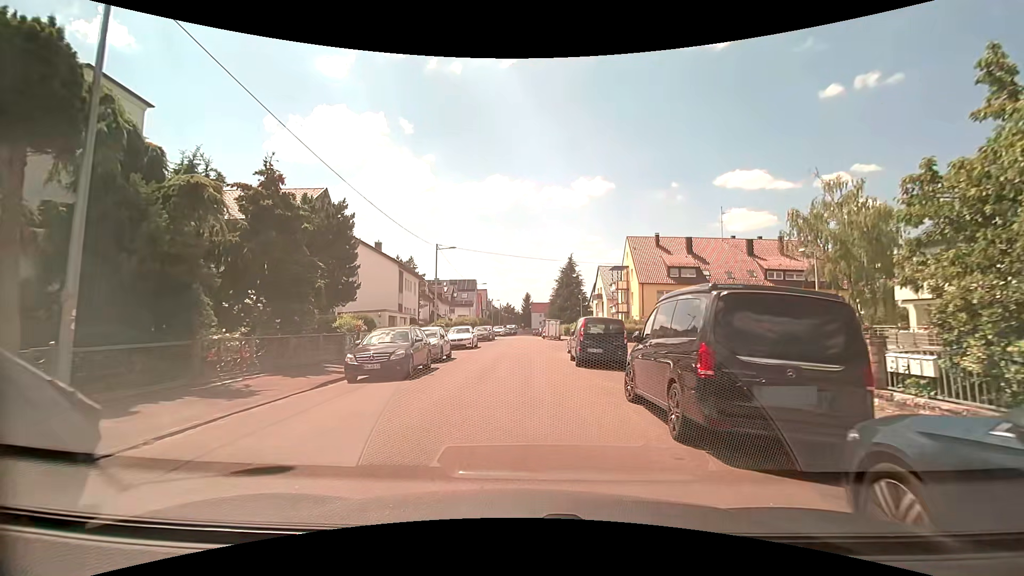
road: tertiary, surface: asphalt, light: Day
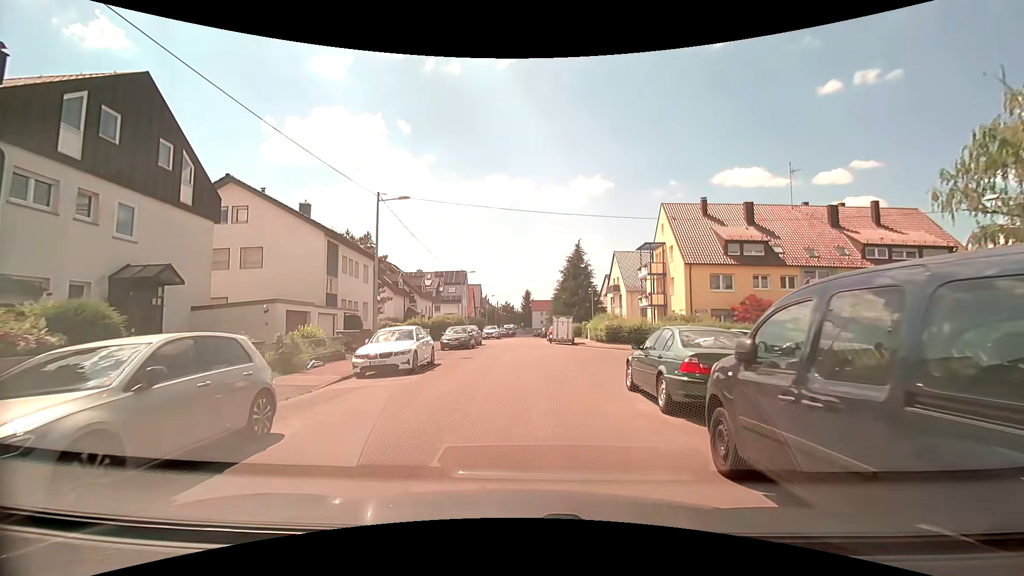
(-0.2, +16.0) m; -1°
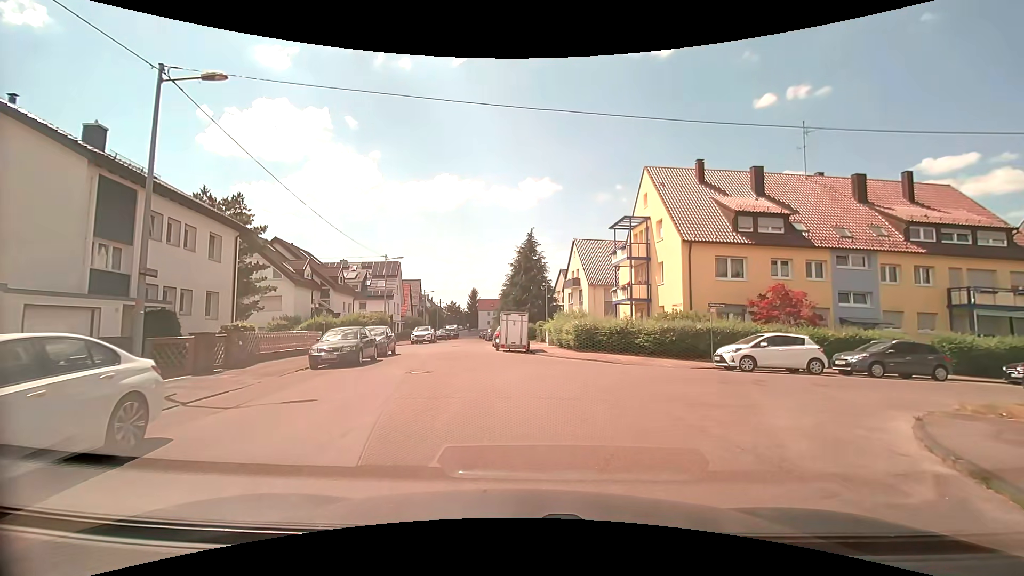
(+0.5, +11.6) m; +6°
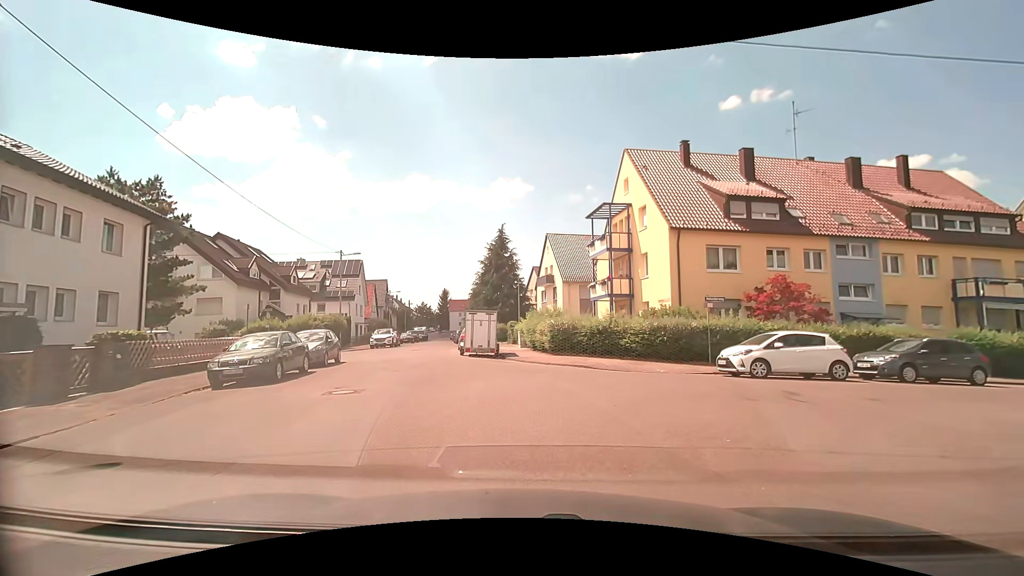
(+0.1, +3.6) m; +5°
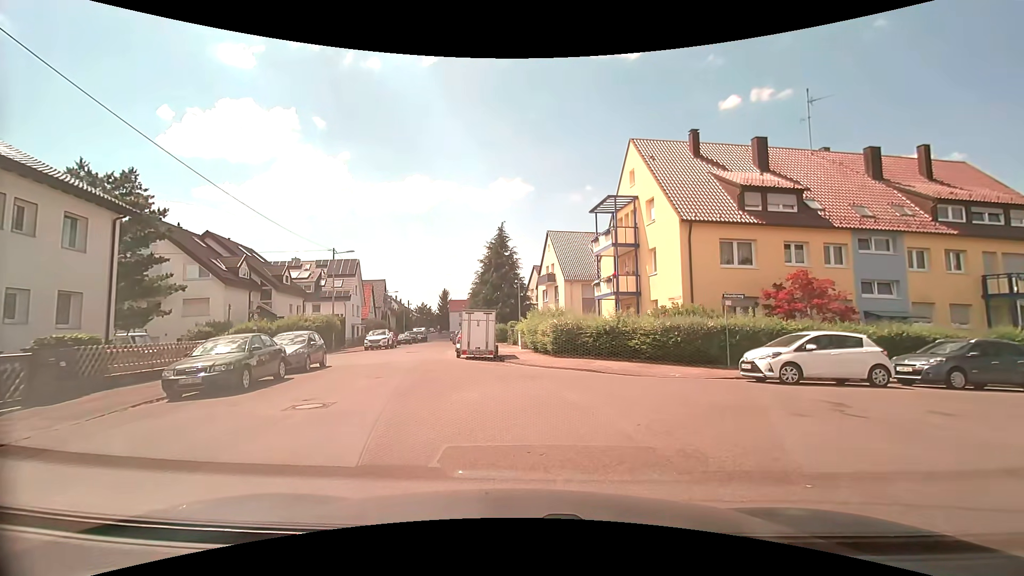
(0.0, +1.7) m; -2°
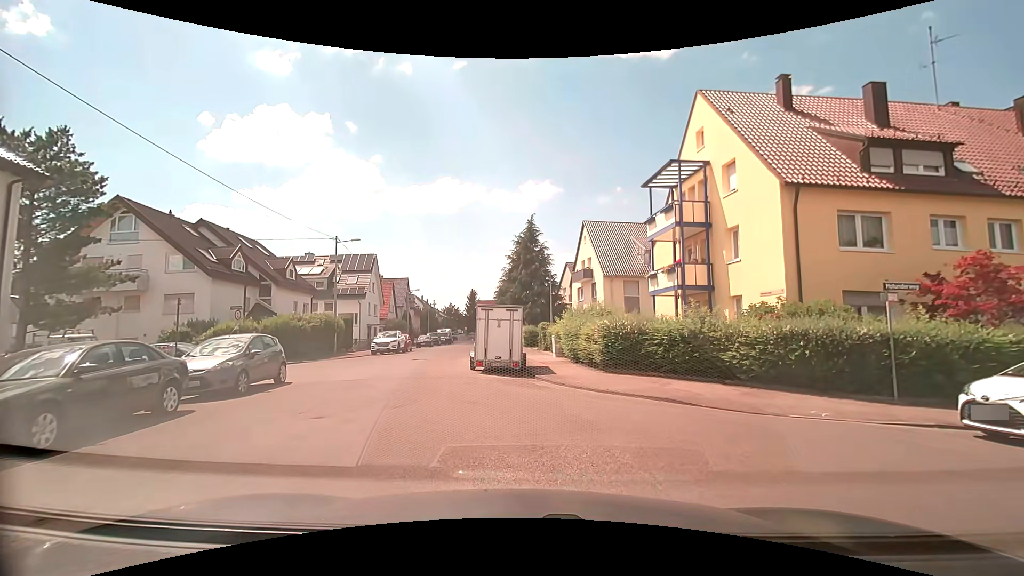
(-0.2, +6.2) m; -3°
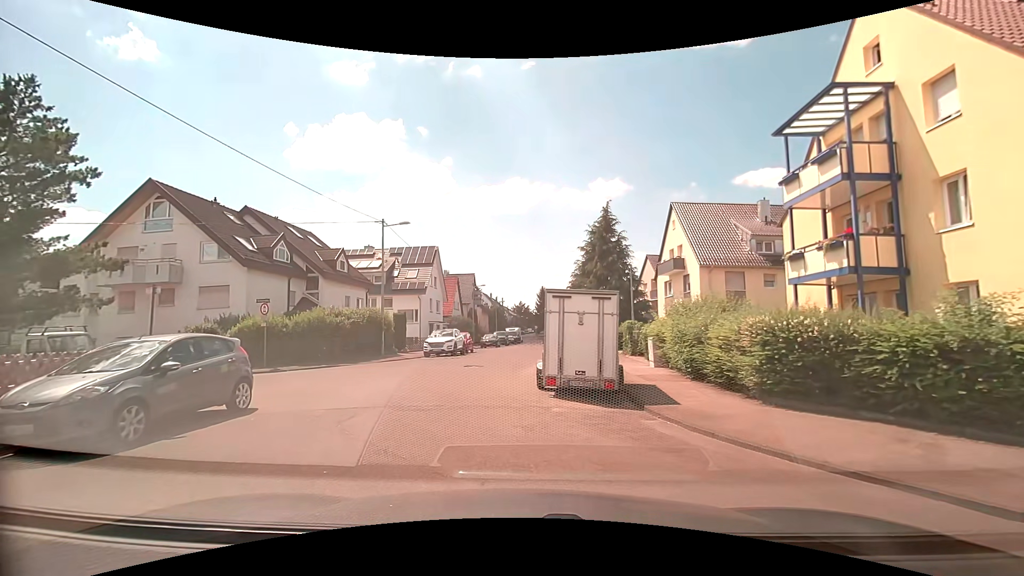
(-0.3, +6.0) m; -8°
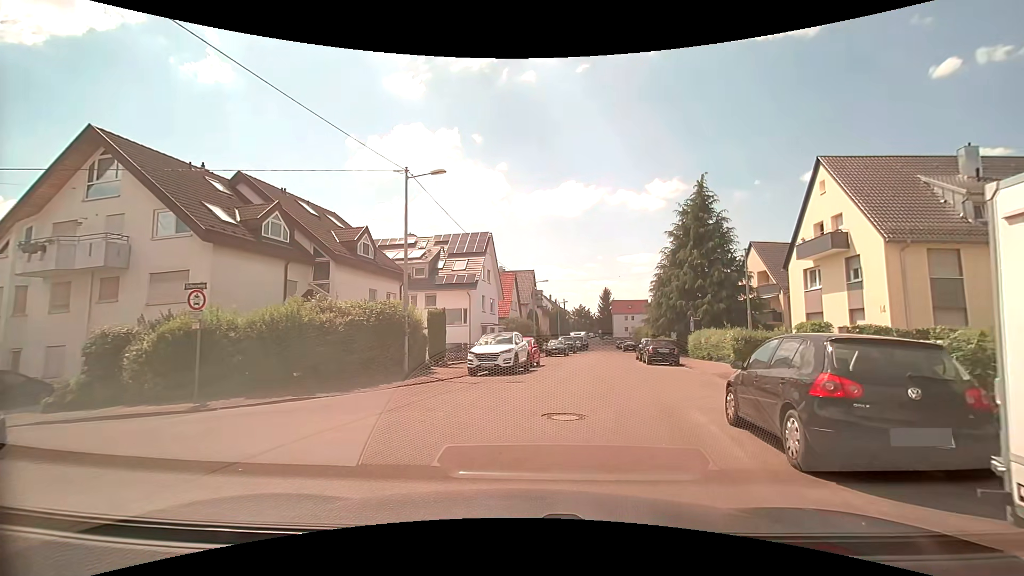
(-1.5, +10.7) m; -8°
(+1, +10) (+3, +20) (+5, +30) (+7, +39) (+10, +49) (+11, +59) (+12, +69) (+14, +79) (+15, +88) (+17, +98) m
